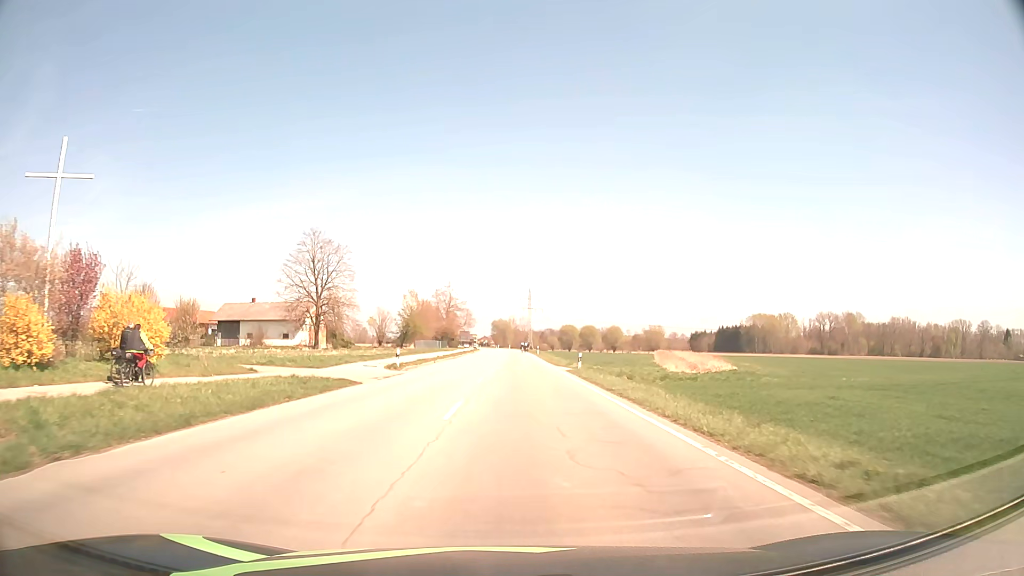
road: secondary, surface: asphalt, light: Day
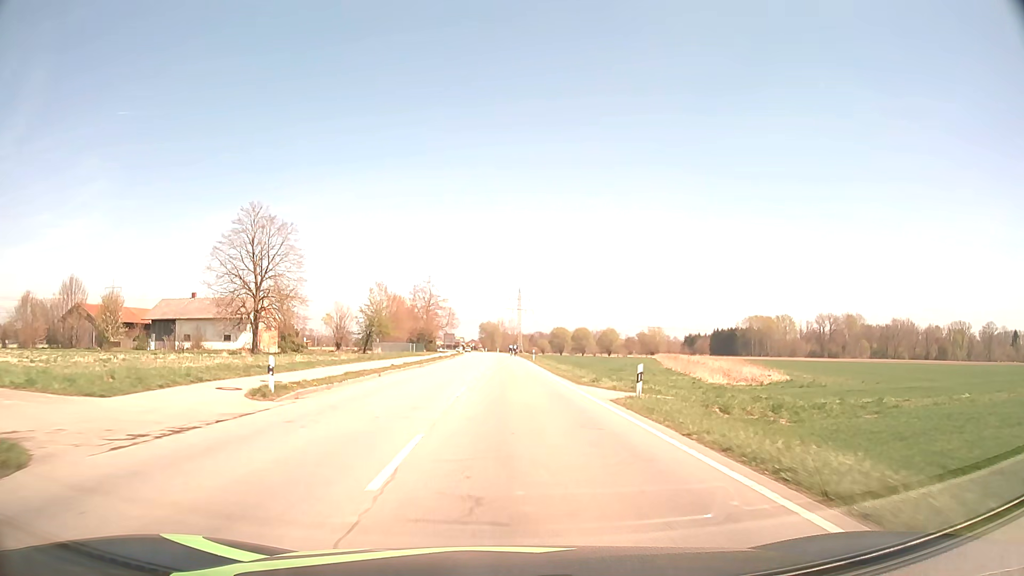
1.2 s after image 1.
(+0.1, +17.8) m; +1°
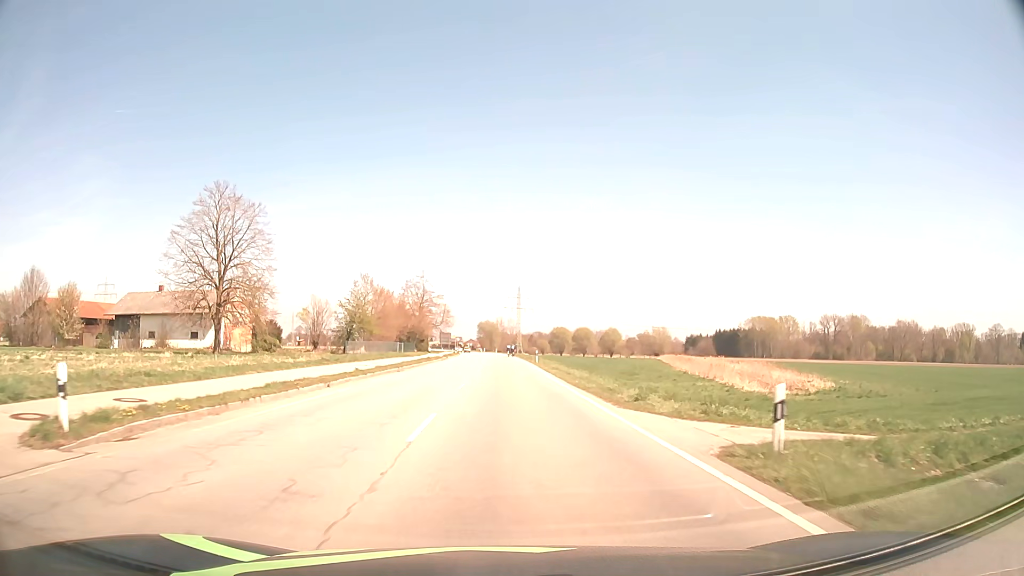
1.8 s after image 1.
(0.0, +9.0) m; 0°
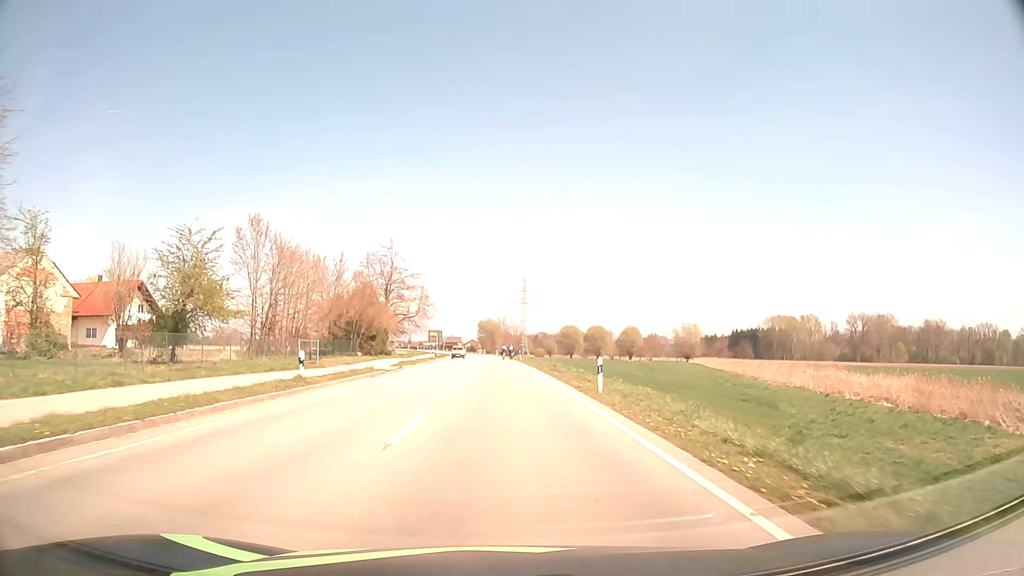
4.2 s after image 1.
(-0.1, +36.6) m; 0°
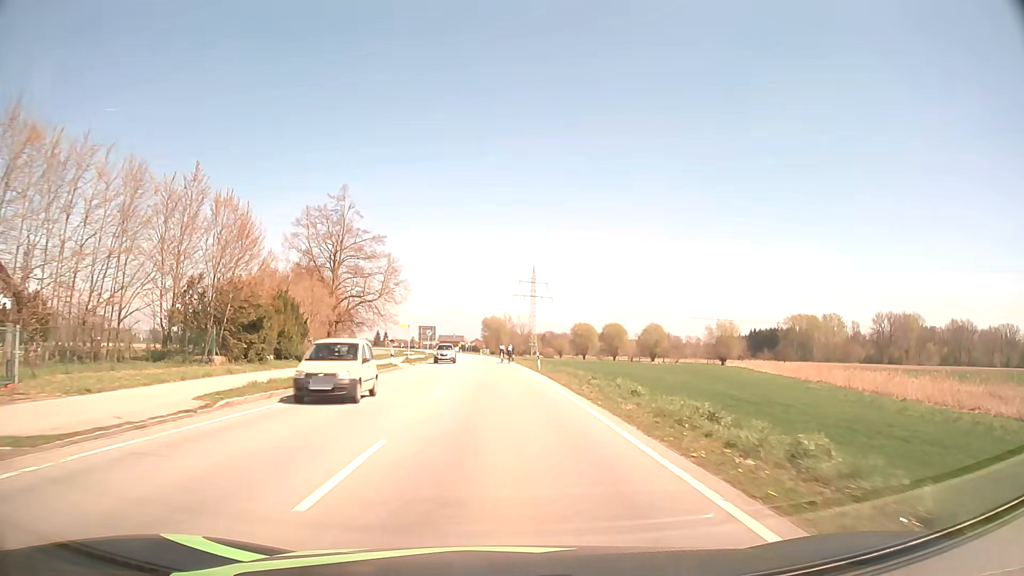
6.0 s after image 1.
(0.0, +28.3) m; 0°
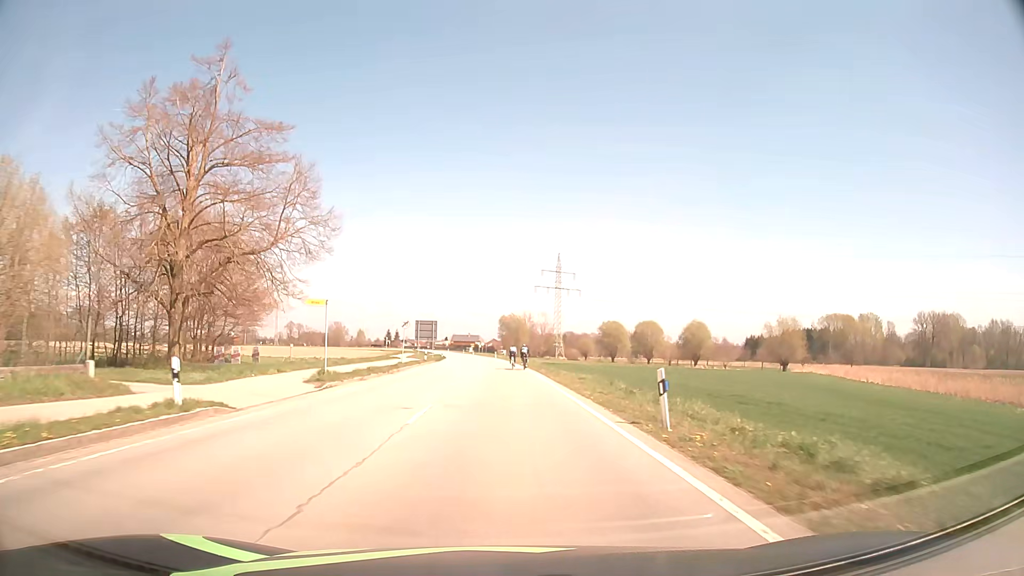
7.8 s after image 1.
(-0.4, +29.1) m; -1°
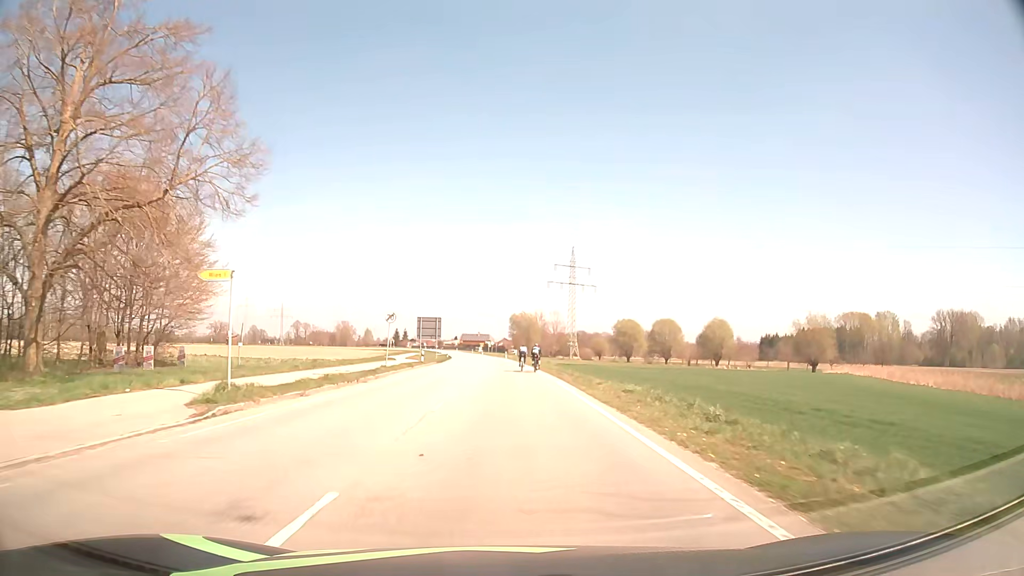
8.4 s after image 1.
(-0.1, +10.0) m; -1°
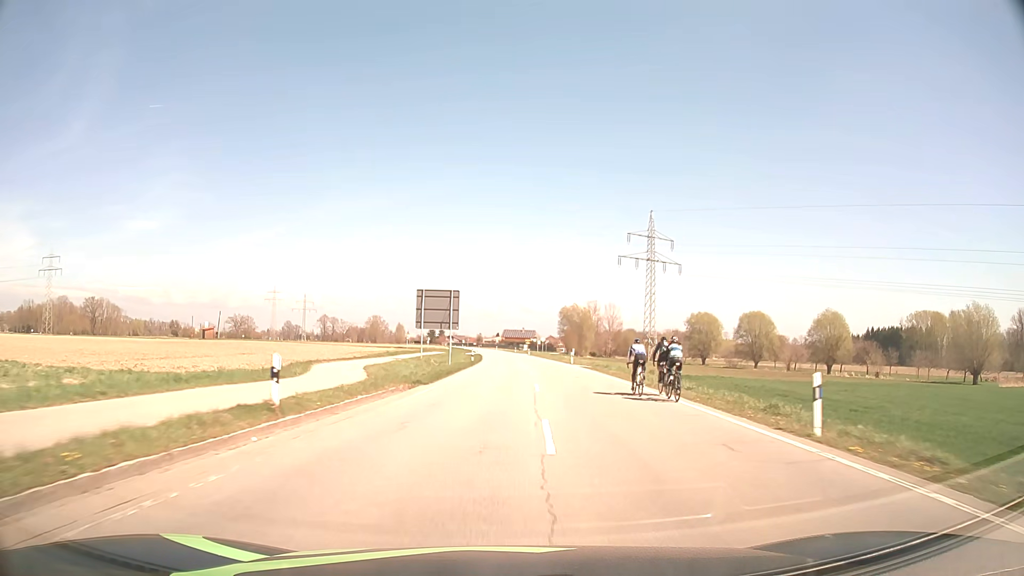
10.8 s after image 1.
(-2.0, +42.2) m; -4°
(0, +10) (0, +20) (0, +30) (0, +40) (0, +50) (+1, +60) (+1, +70) (+1, +80) (+1, +90) (+1, +100) m
